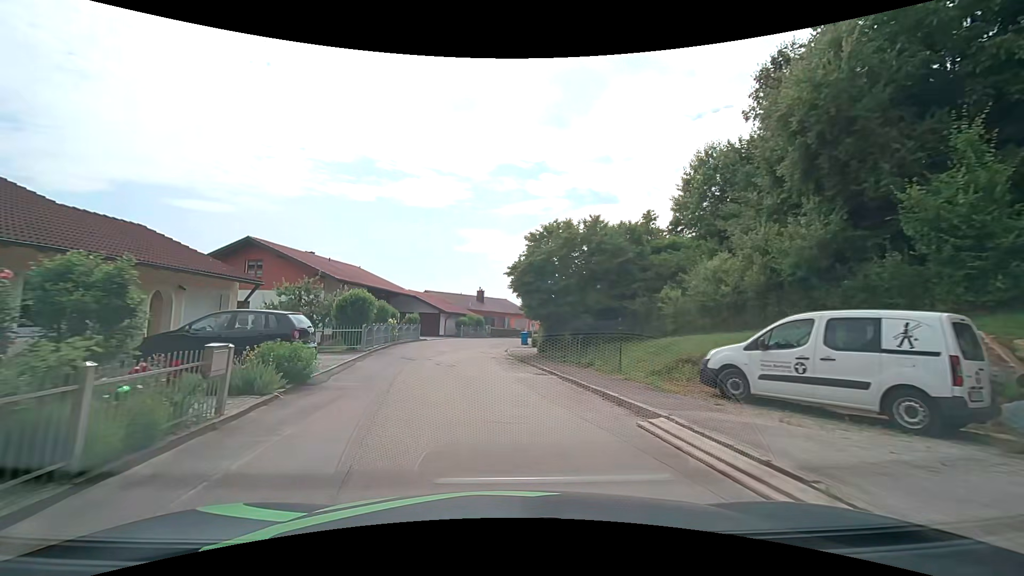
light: Day
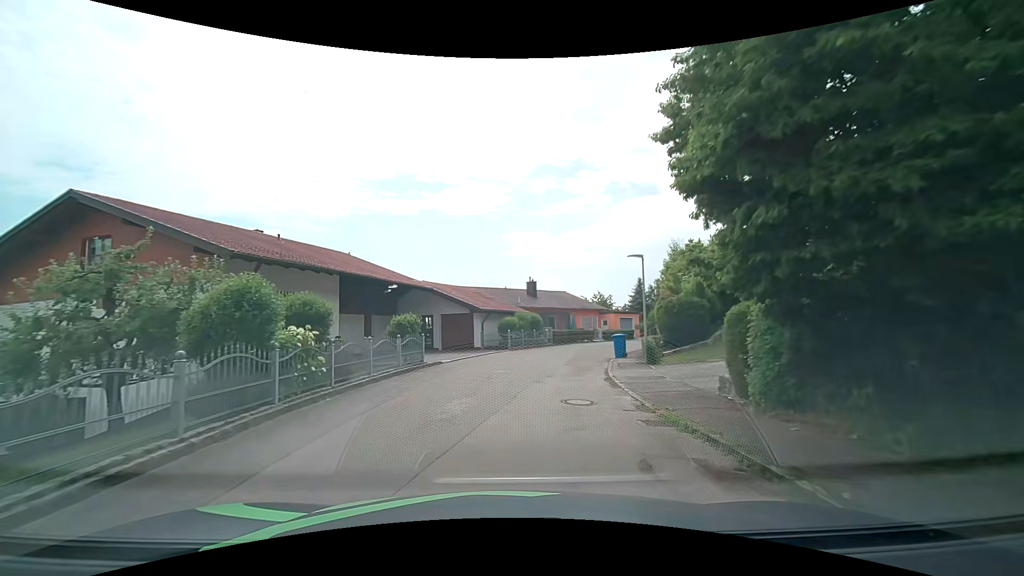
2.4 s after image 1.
(-1.3, +17.7) m; -5°
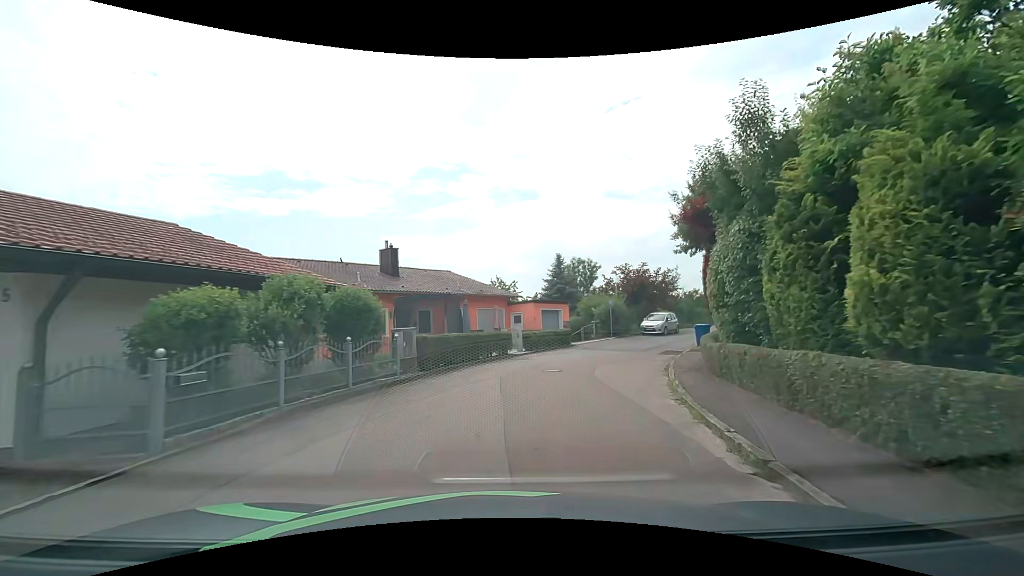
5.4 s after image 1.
(+1.5, +22.4) m; +12°
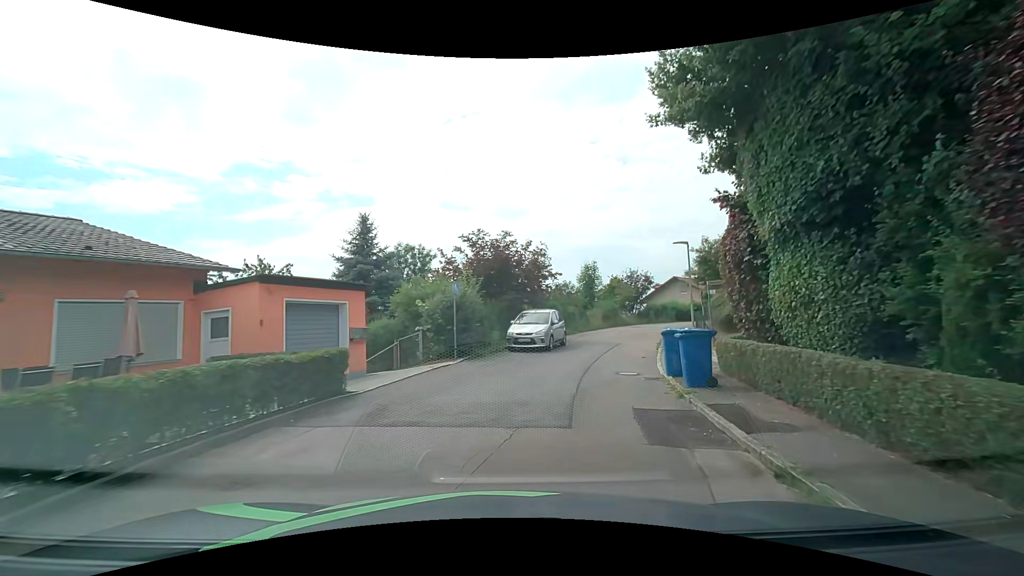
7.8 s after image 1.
(+2.6, +17.6) m; +18°
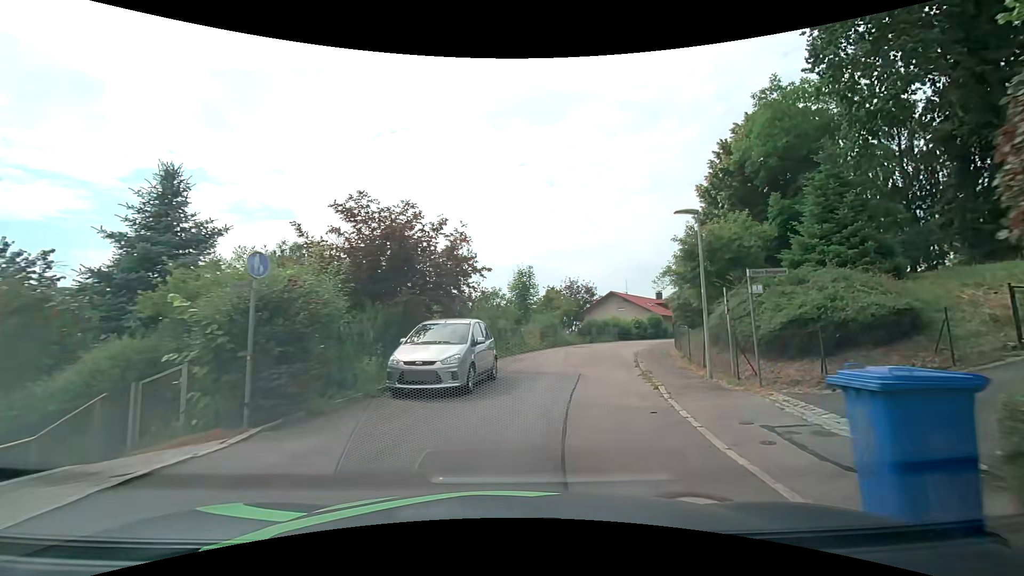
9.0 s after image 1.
(+0.7, +8.8) m; +9°
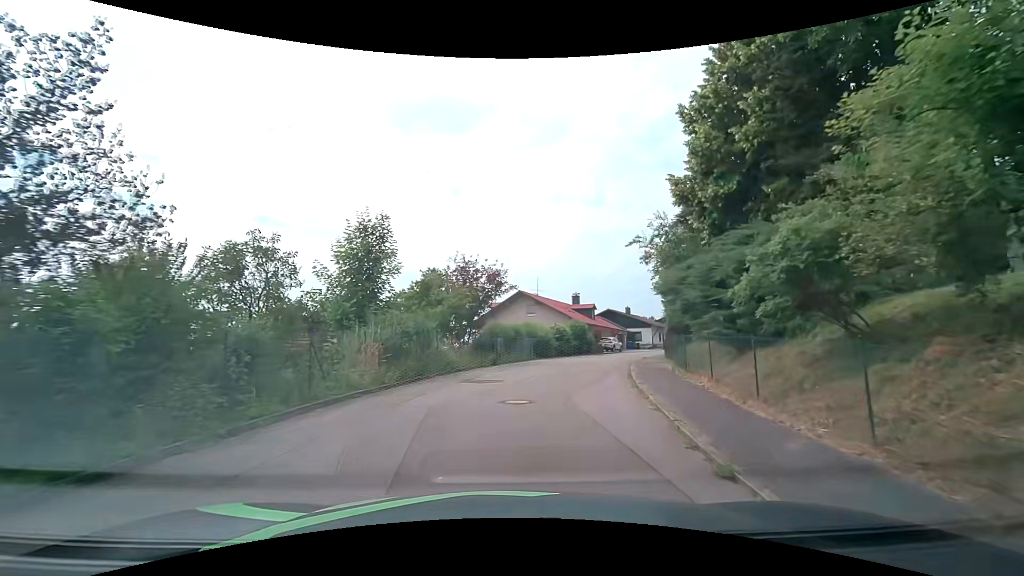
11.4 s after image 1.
(+2.2, +17.1) m; +11°
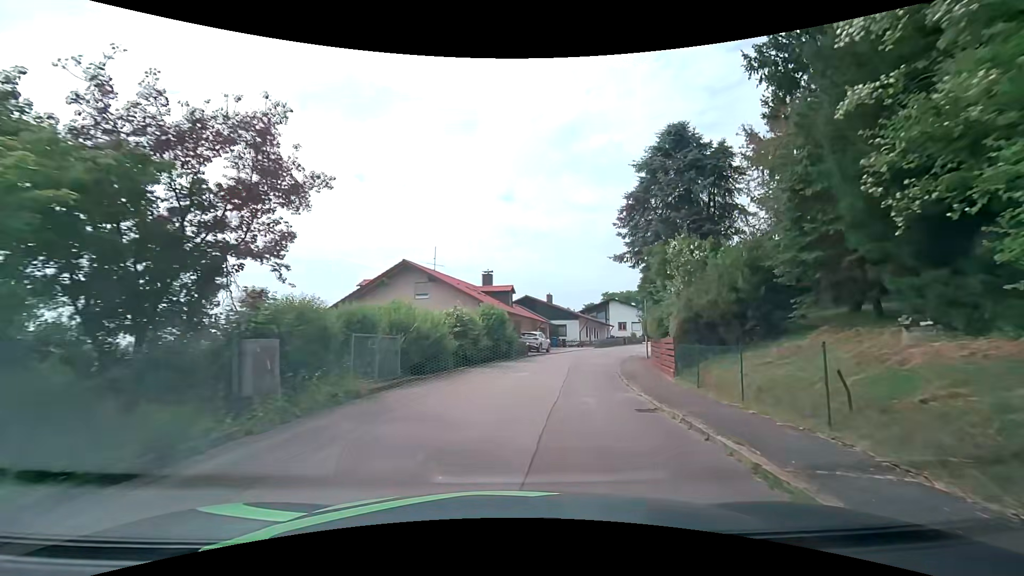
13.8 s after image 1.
(+1.8, +17.1) m; +12°
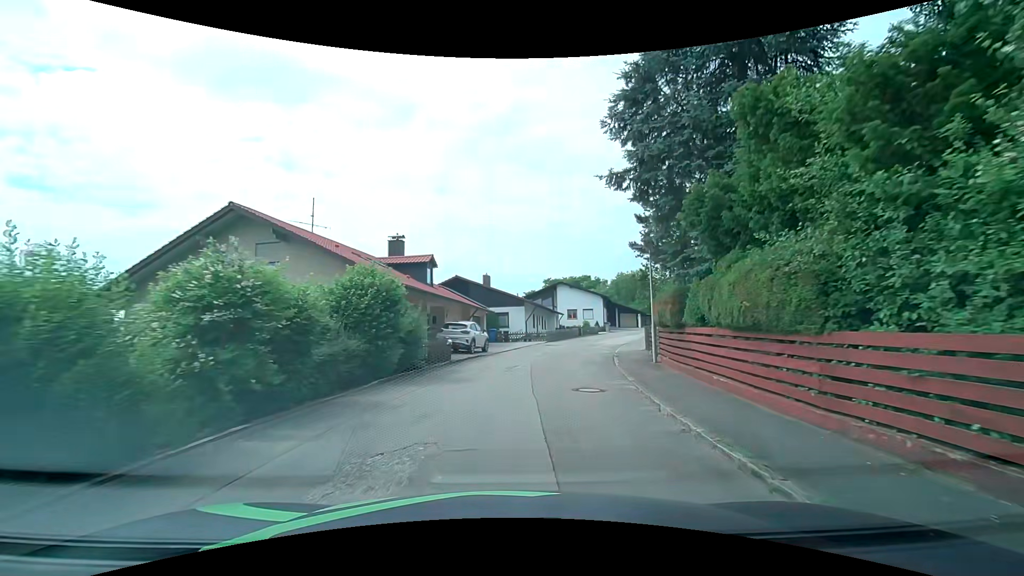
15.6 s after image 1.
(+0.9, +13.4) m; +7°
(0, +10) (+2, +20) (+4, +30) (+6, +39) (+10, +49) (+14, +58) (+19, +67) (+24, +75) (+30, +83) (+37, +90) m
